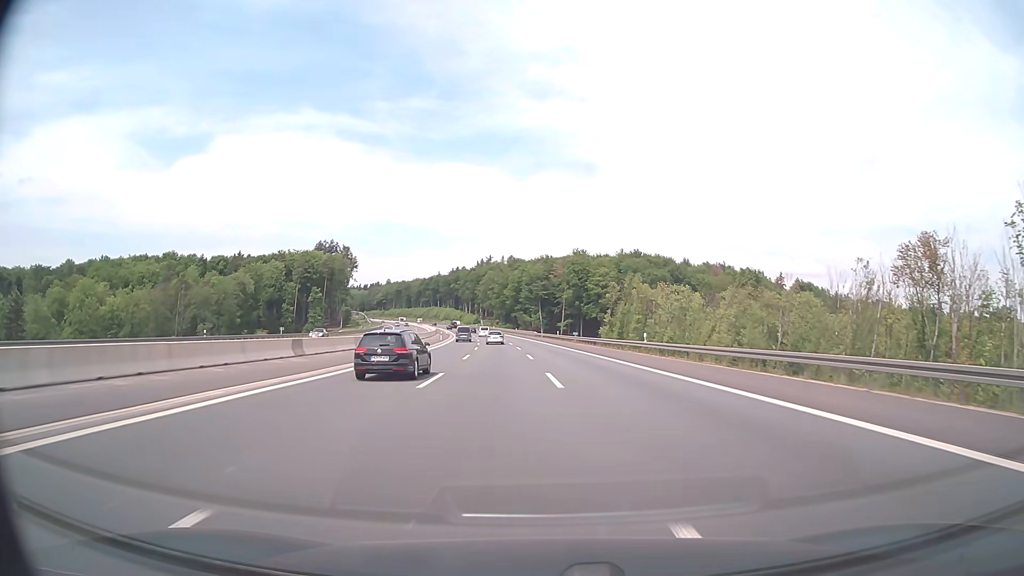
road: motorway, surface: asphalt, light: Day
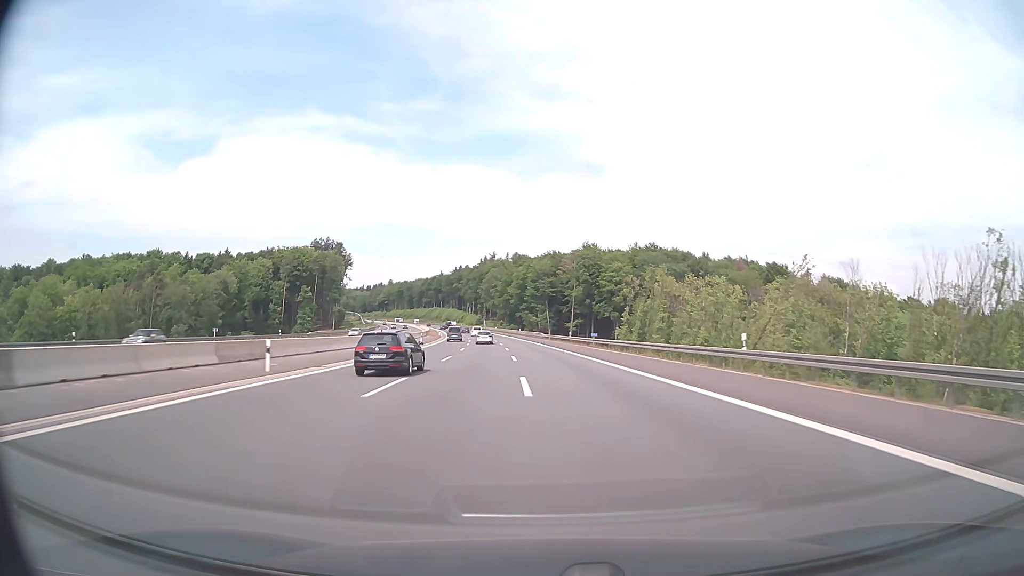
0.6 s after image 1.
(-0.1, +20.5) m; -1°
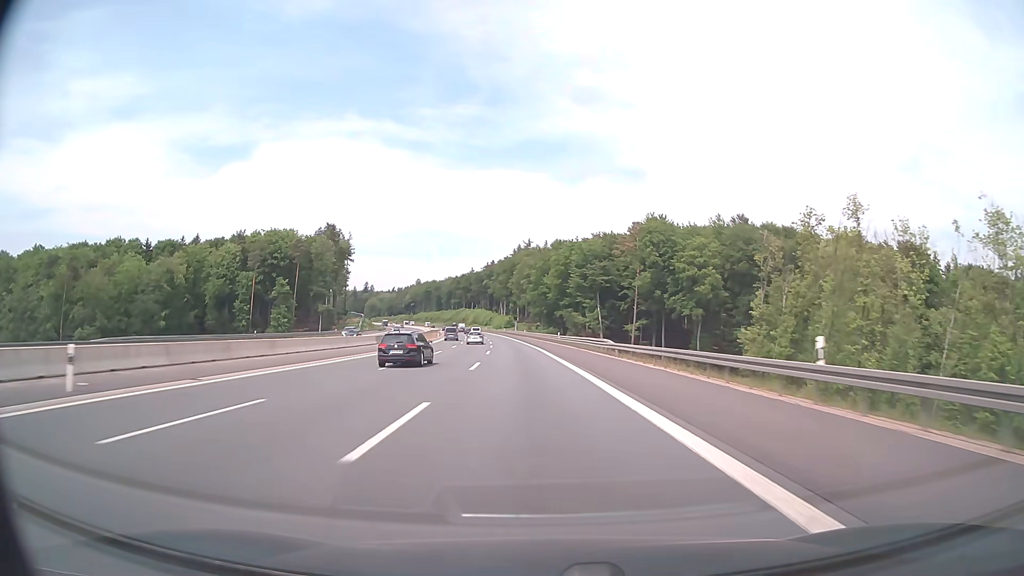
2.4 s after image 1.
(-1.6, +61.6) m; -3°
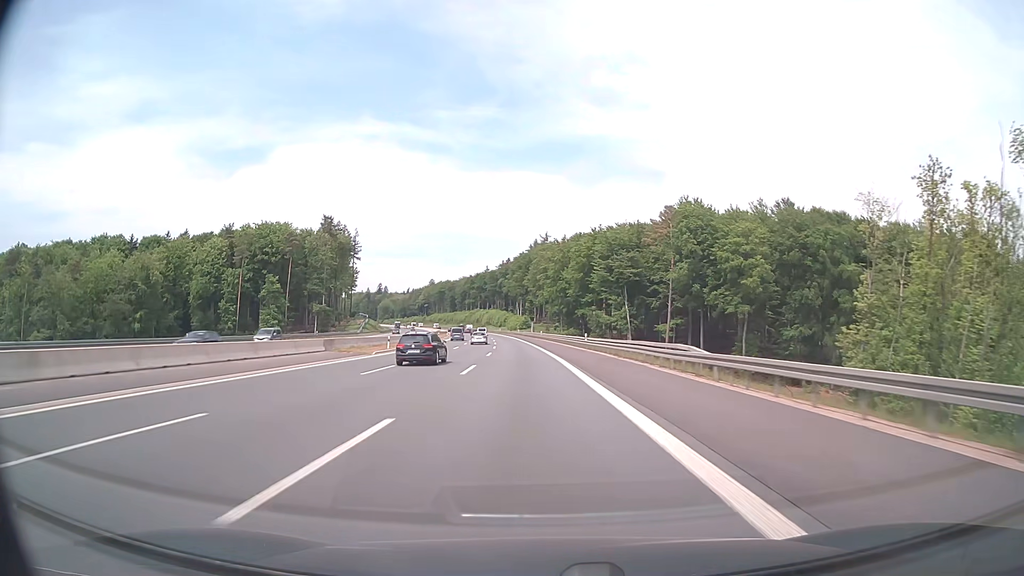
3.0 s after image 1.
(-0.3, +20.5) m; -2°
(0, +10) (0, +20) (-1, +30) (-1, +40) (-1, +50) (-2, +60) (-3, +70) (-3, +80) (-4, +90) (-5, +100) m
